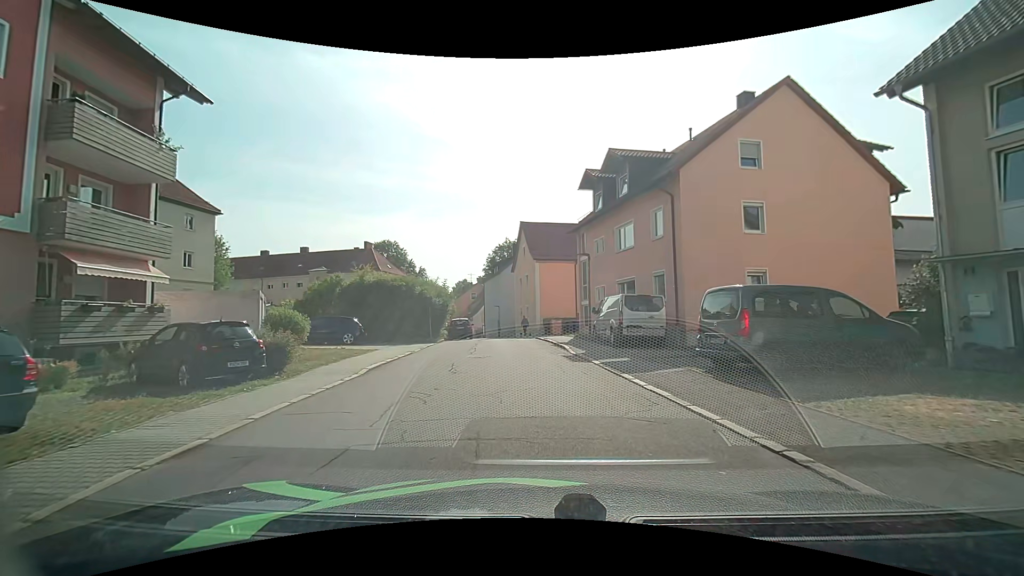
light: Day
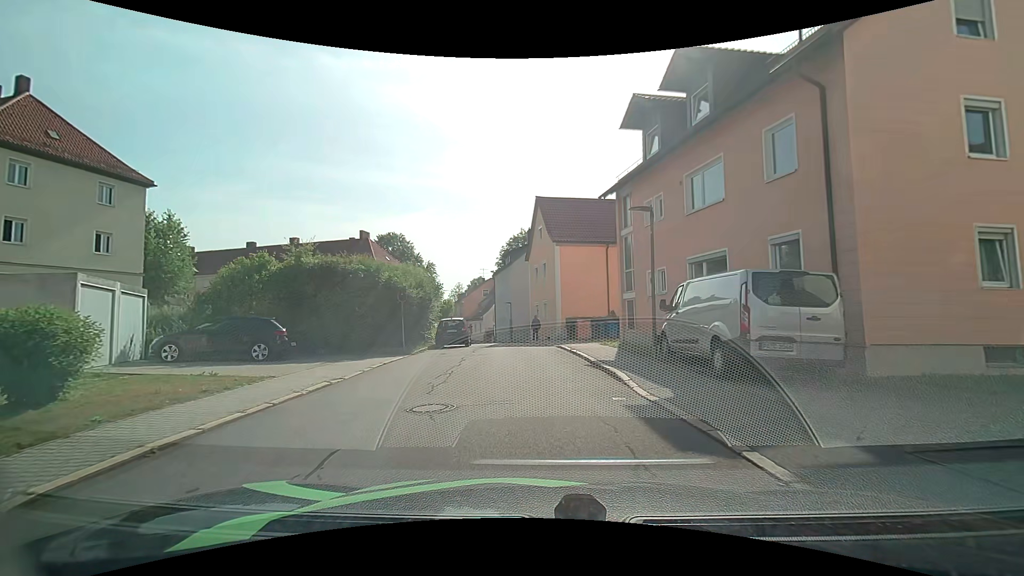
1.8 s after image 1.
(-0.1, +9.6) m; -2°
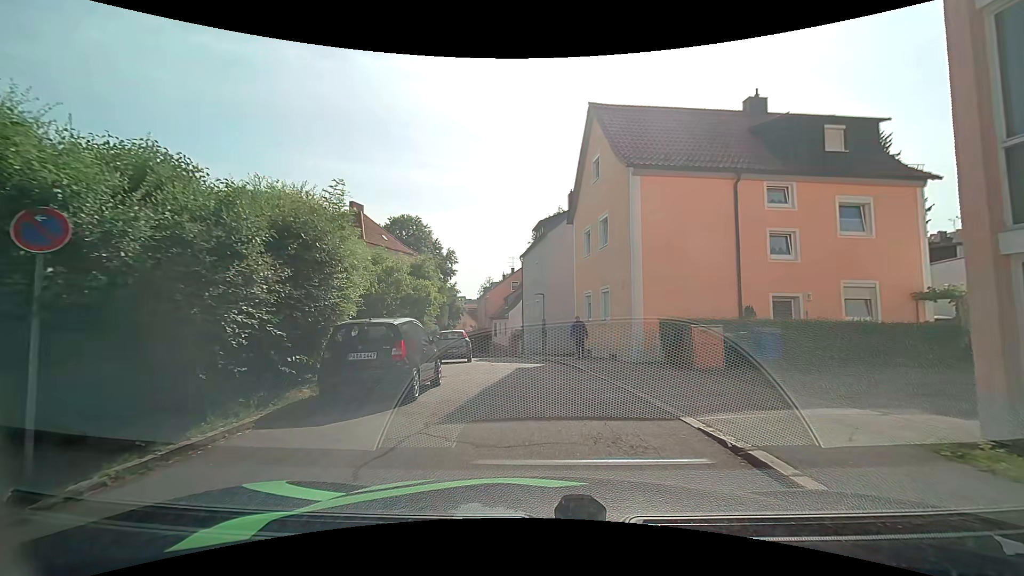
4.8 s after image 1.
(-0.5, +16.2) m; -5°
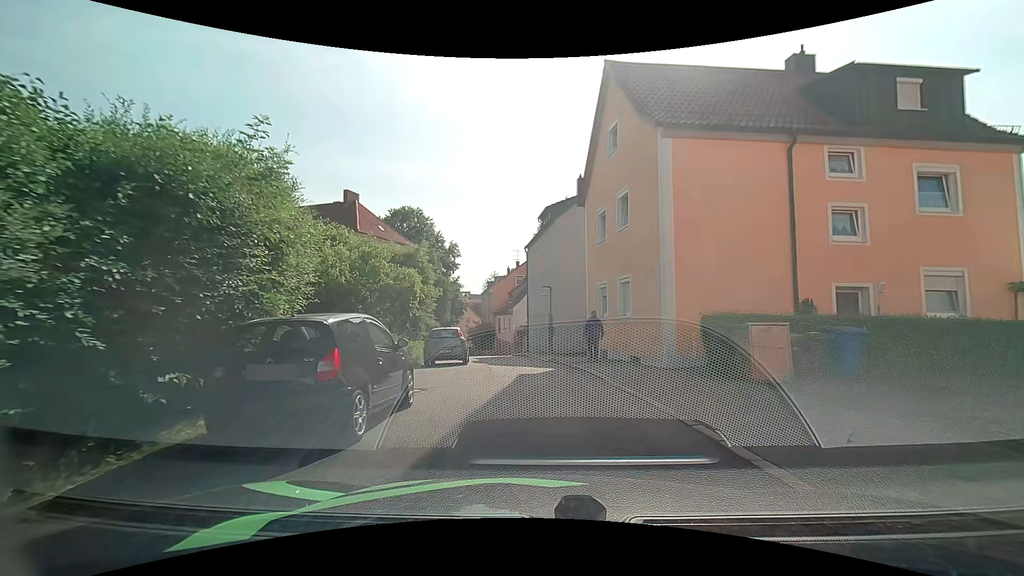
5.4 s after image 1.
(+0.1, +3.1) m; 0°
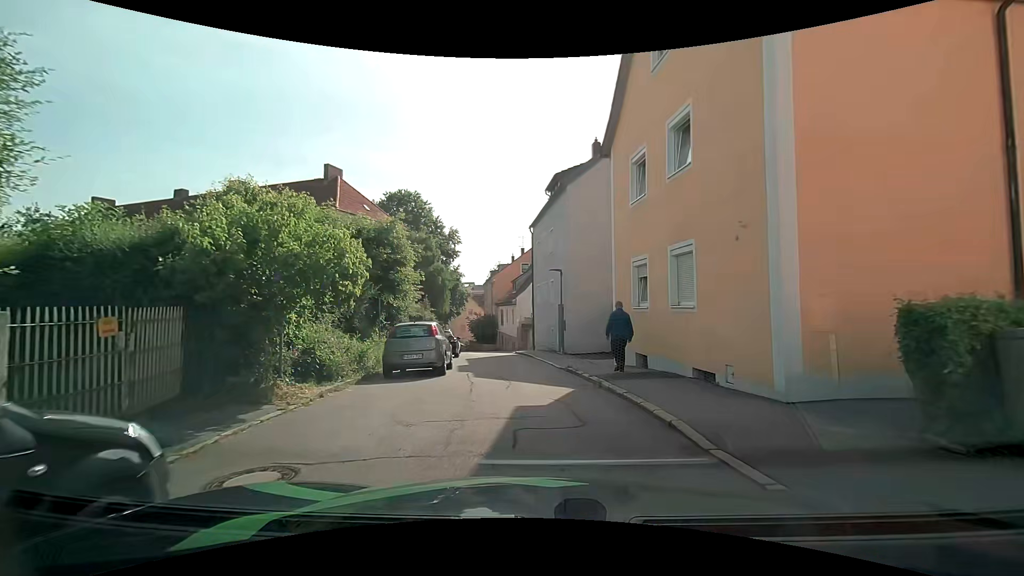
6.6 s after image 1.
(0.0, +5.8) m; 0°
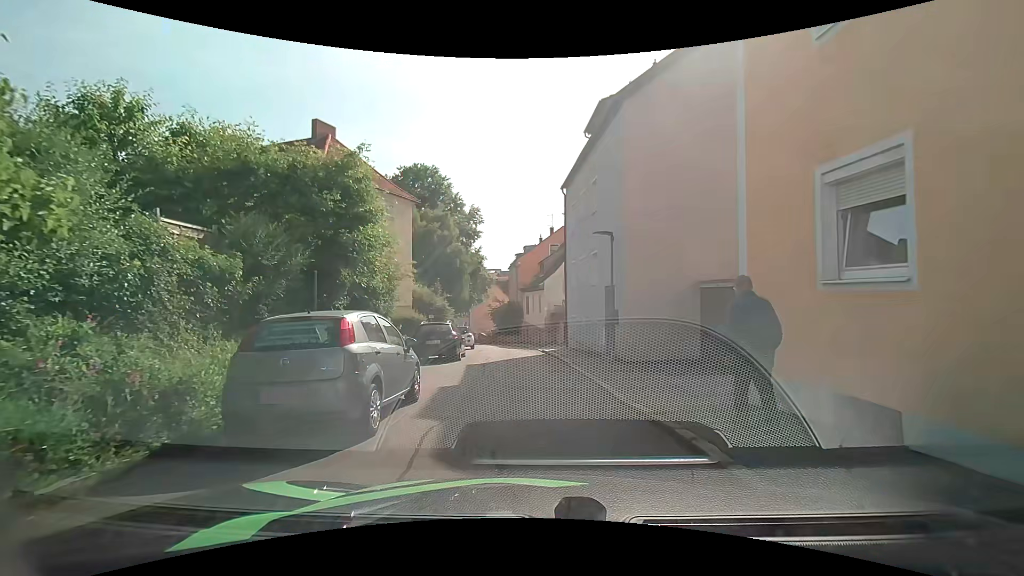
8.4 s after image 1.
(-0.2, +7.8) m; -4°
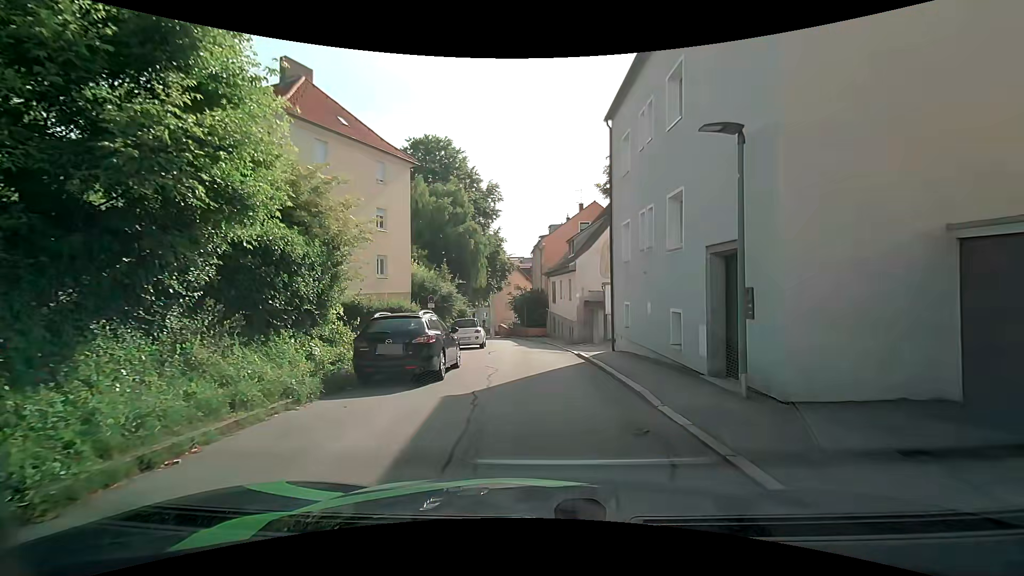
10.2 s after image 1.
(-0.2, +7.9) m; -3°
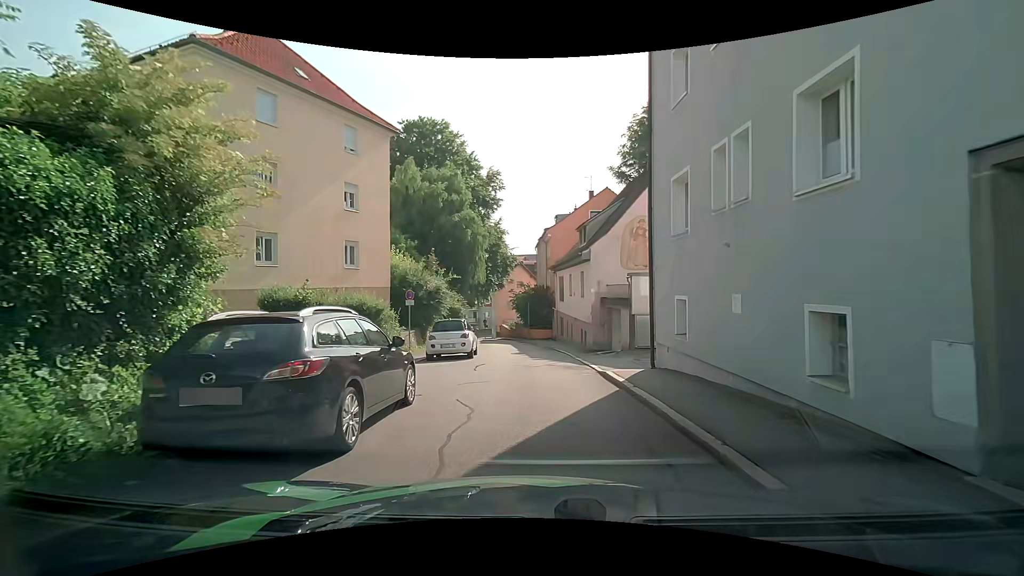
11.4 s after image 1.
(+0.2, +5.5) m; +2°
